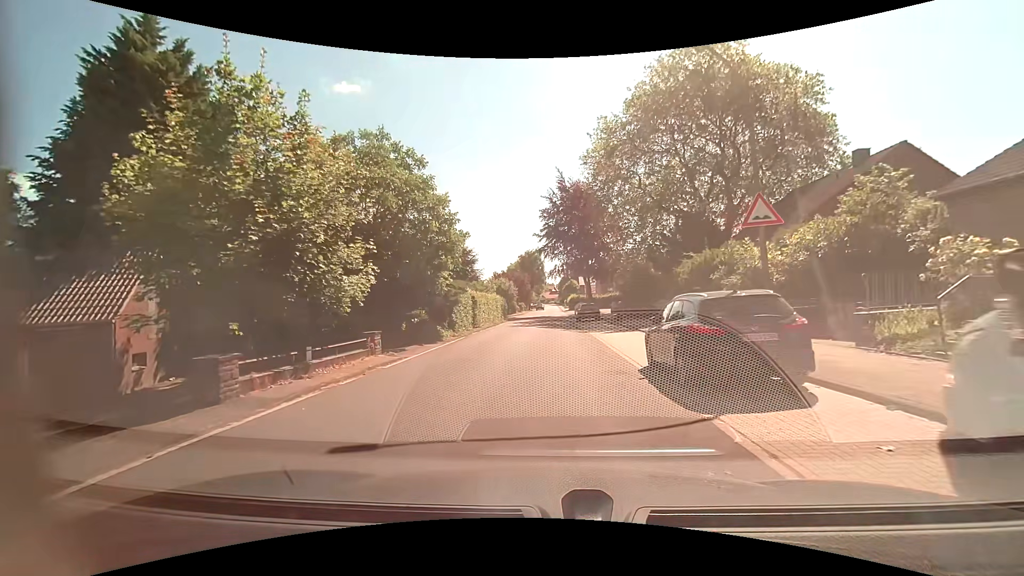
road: residential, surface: asphalt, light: Day
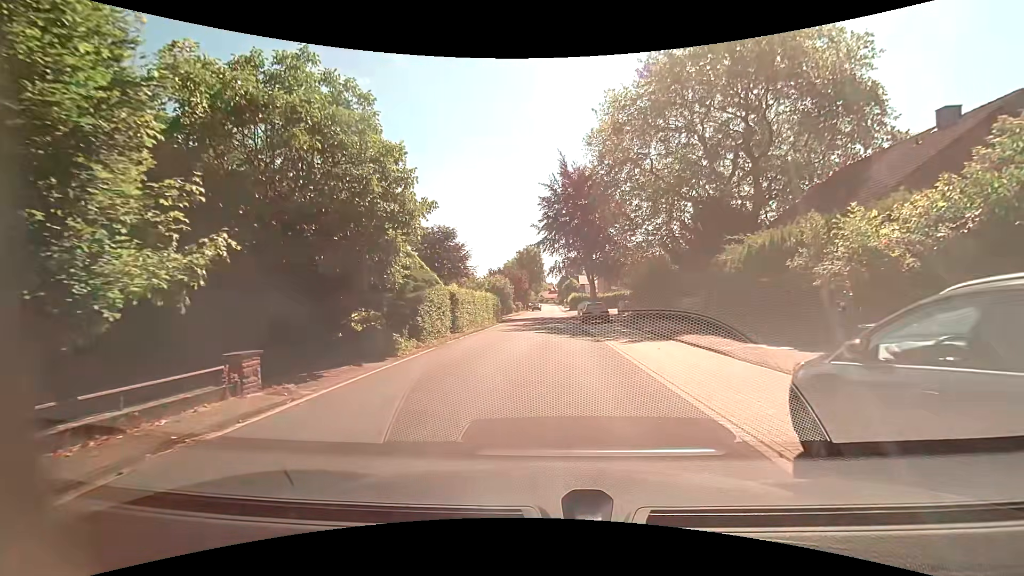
(0.0, +6.4) m; 0°
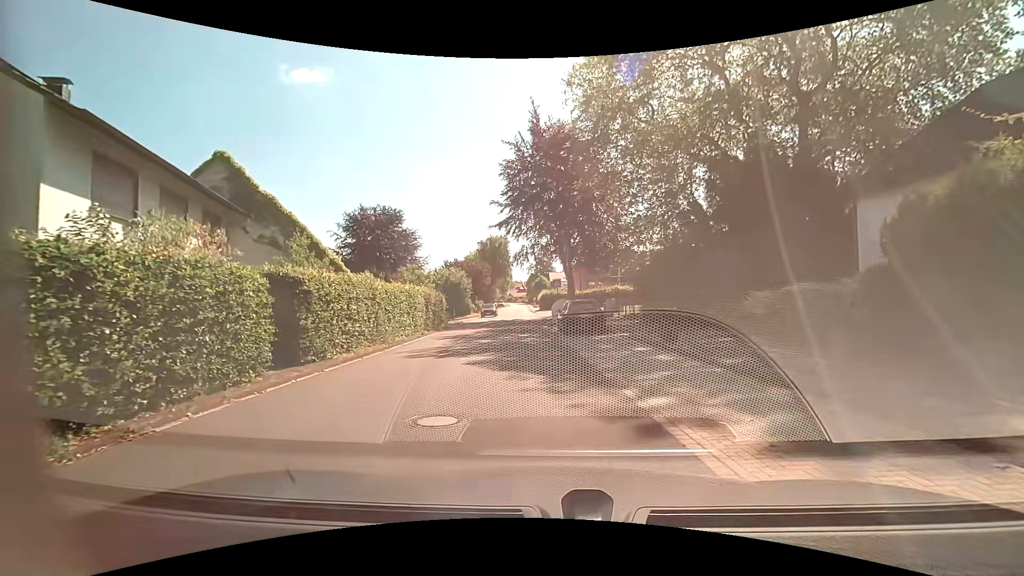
(+0.4, +13.1) m; +3°
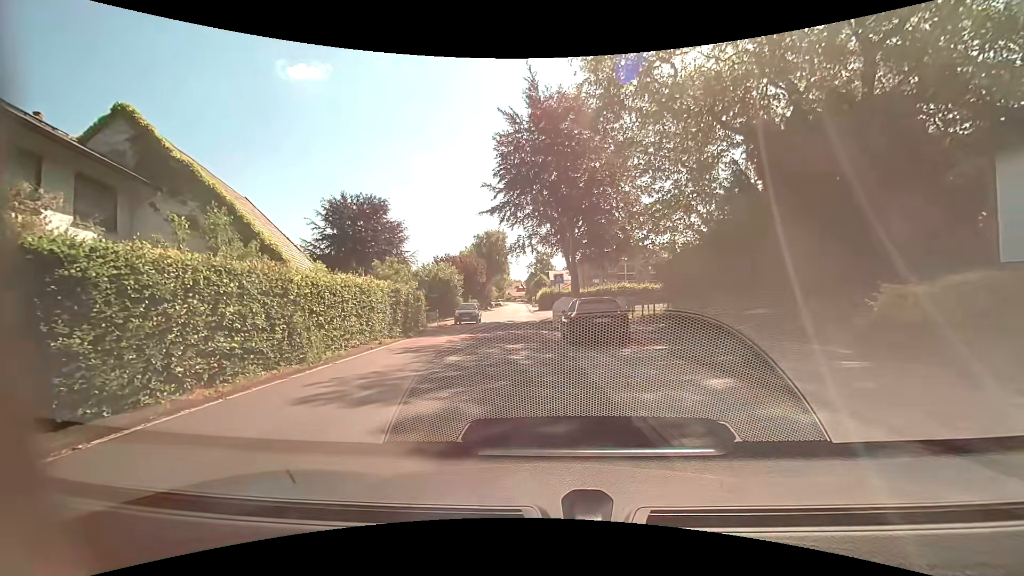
(0.0, +5.8) m; -1°
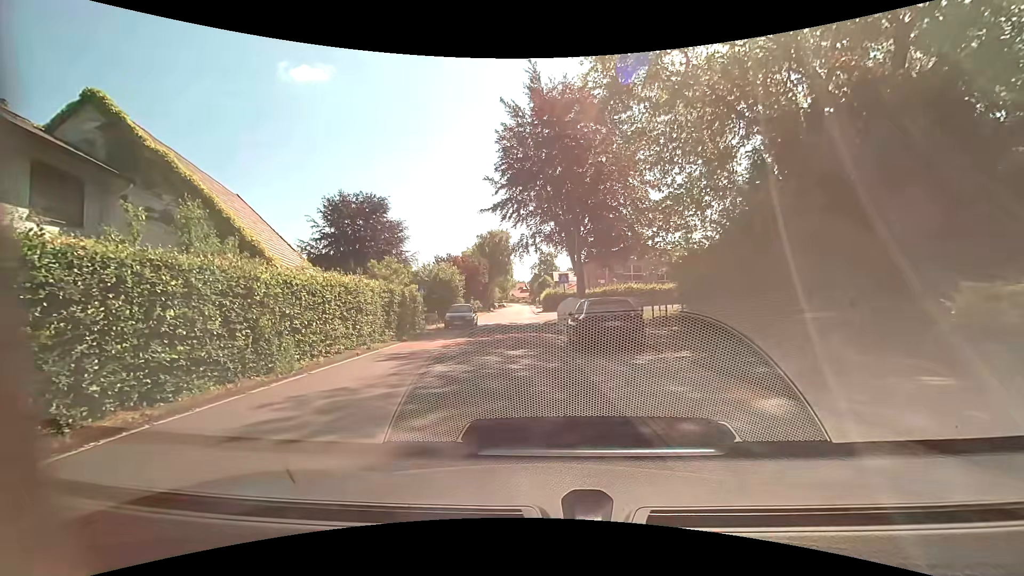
(0.0, +1.6) m; 0°
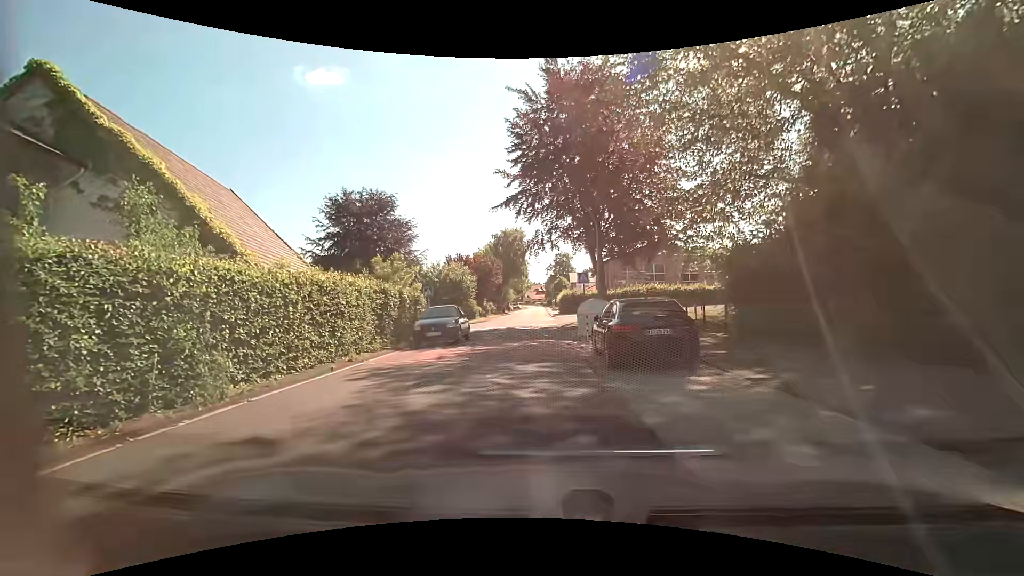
(0.0, +2.9) m; -1°
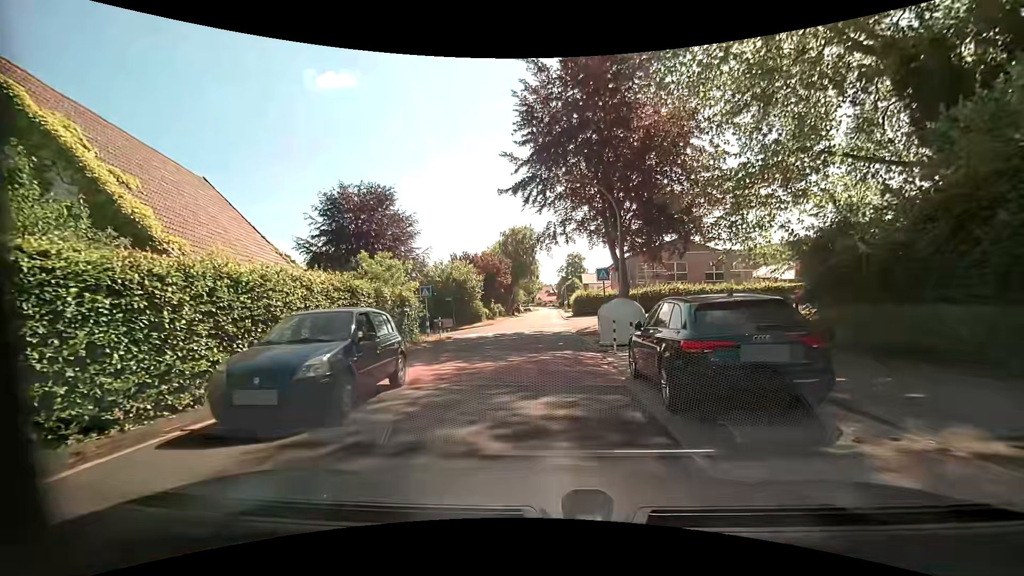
(-0.1, +4.2) m; -1°
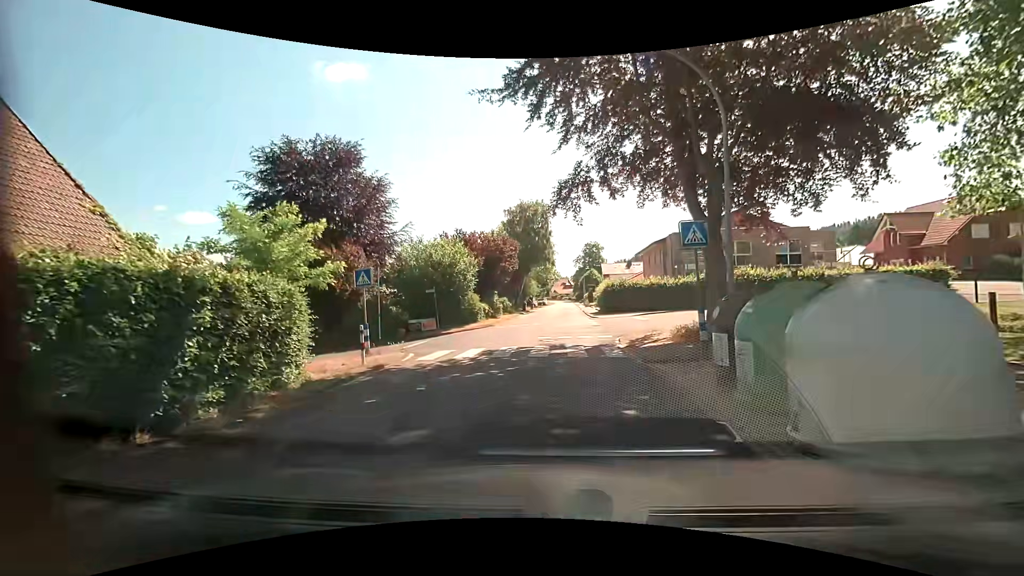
(-0.4, +12.4) m; -1°
(0, +10) (0, +20) (+1, +30) (+1, +40) (+2, +50) (+2, +60) (+2, +70) (+2, +80) (+3, +90) (+3, +100) m
